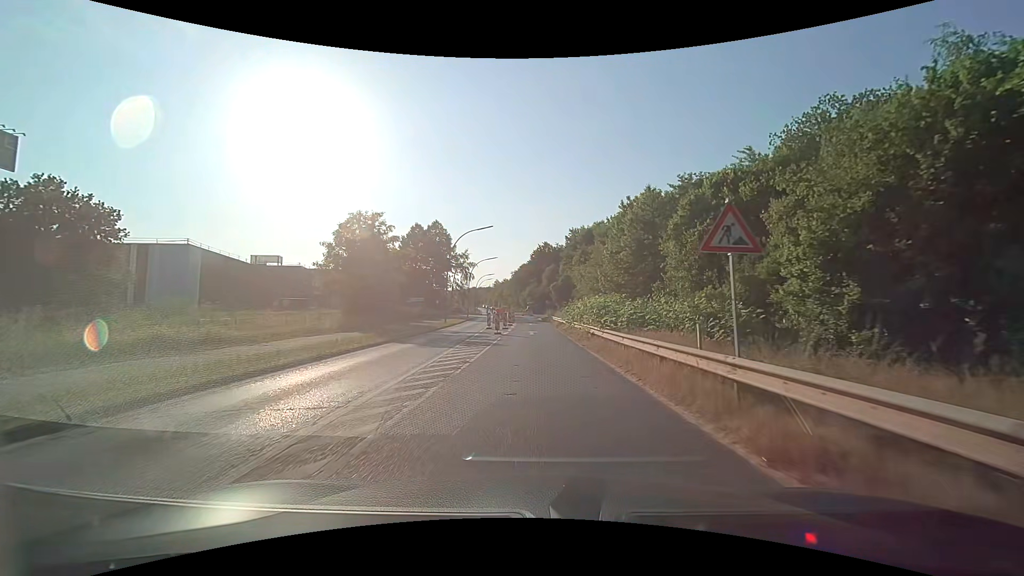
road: secondary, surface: asphalt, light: Day
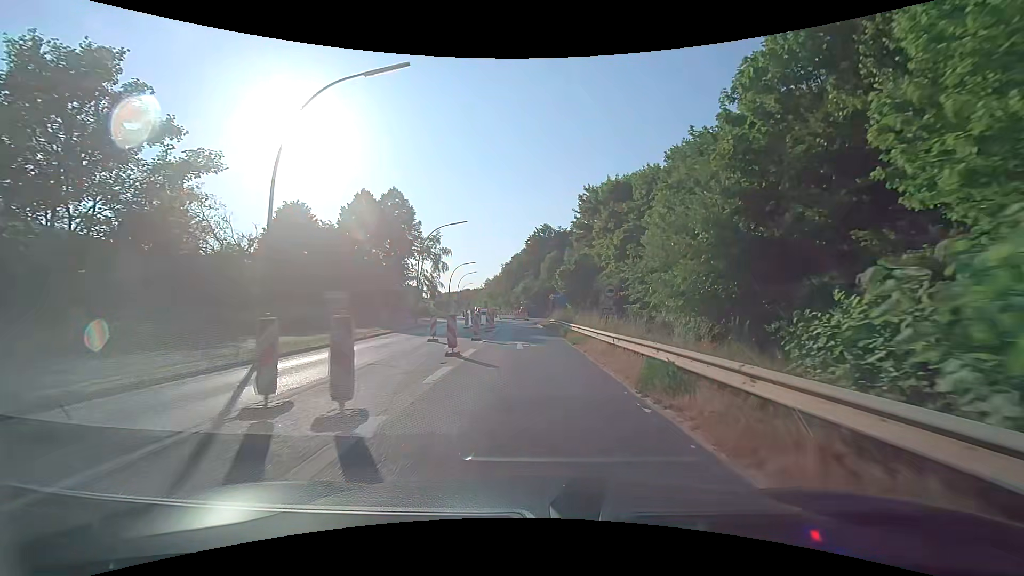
(+0.2, +33.2) m; 0°
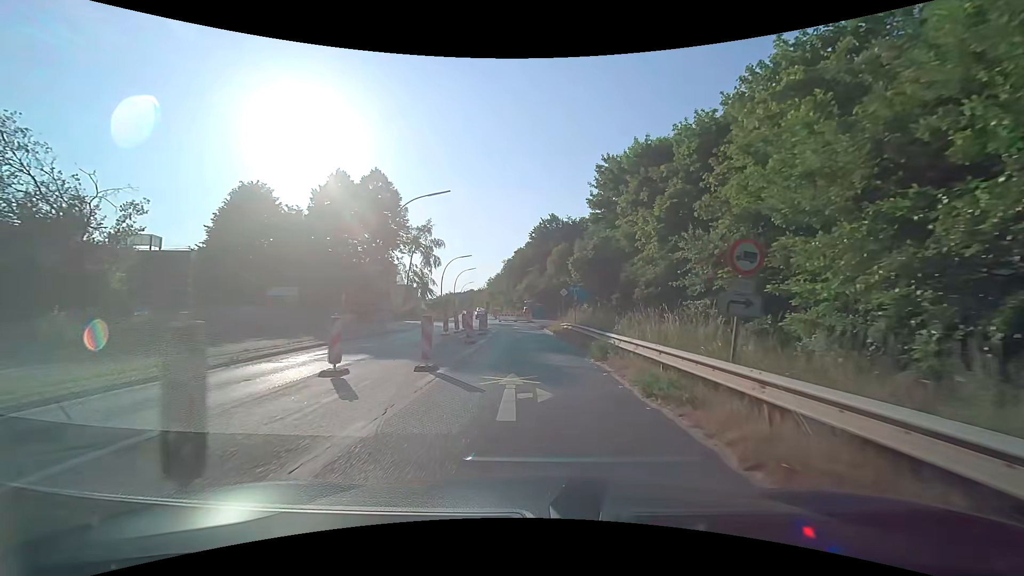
(0.0, +12.0) m; 0°
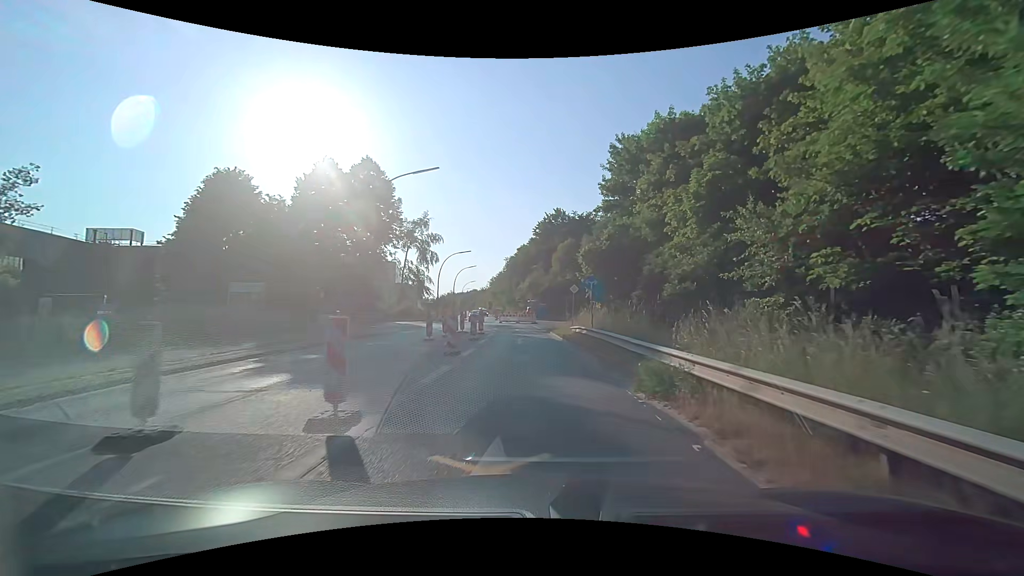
(0.0, +5.6) m; -1°
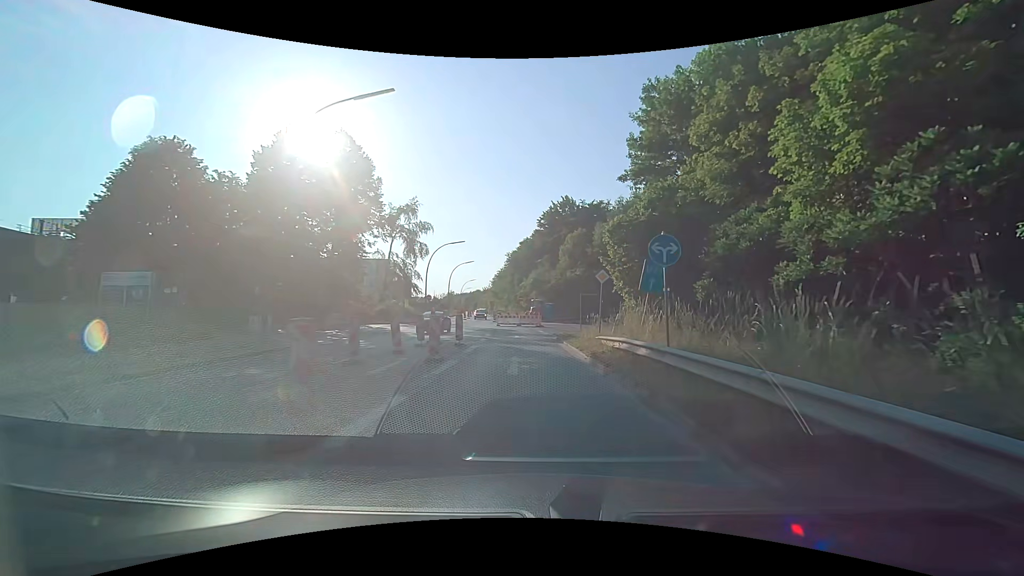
(+0.1, +10.3) m; 0°
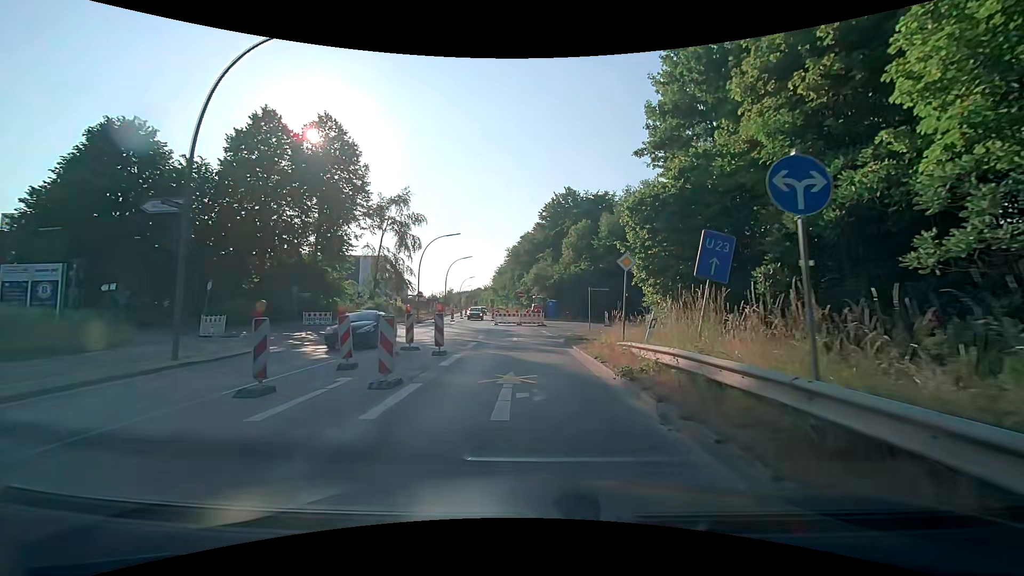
(+0.1, +4.6) m; +1°
